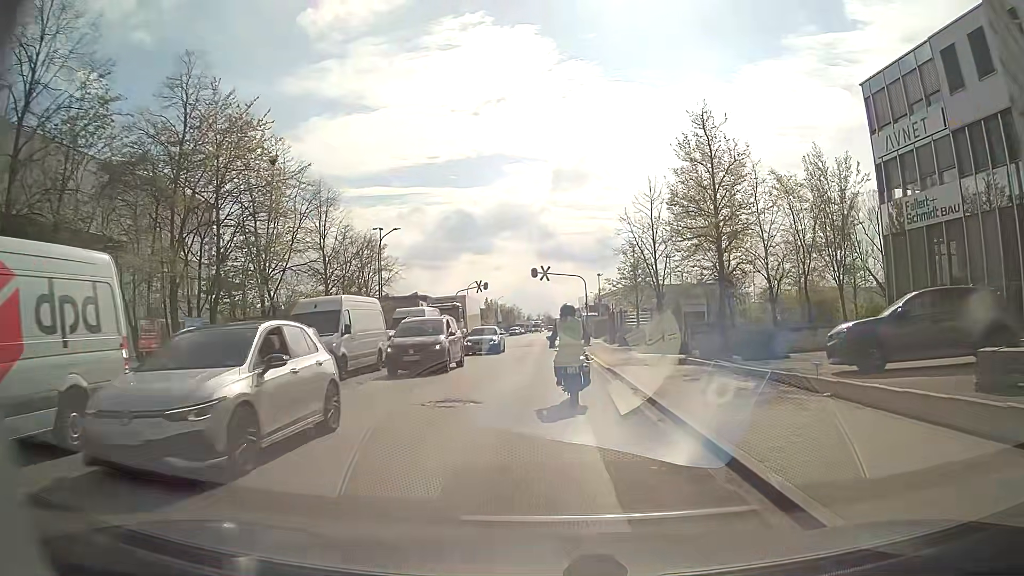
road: residential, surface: asphalt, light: Day
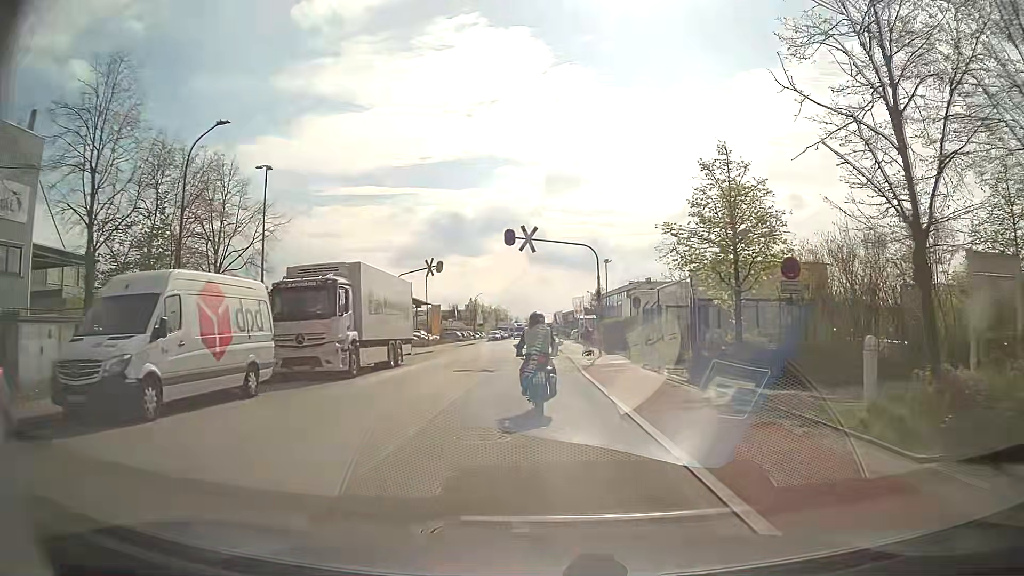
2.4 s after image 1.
(+0.1, +23.2) m; 0°
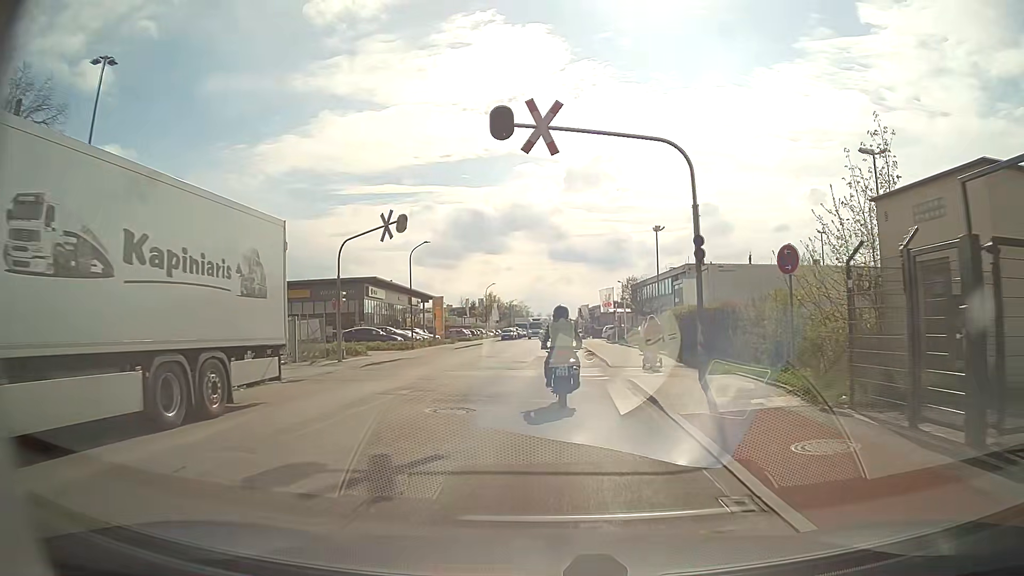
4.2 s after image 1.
(-0.1, +17.2) m; -1°
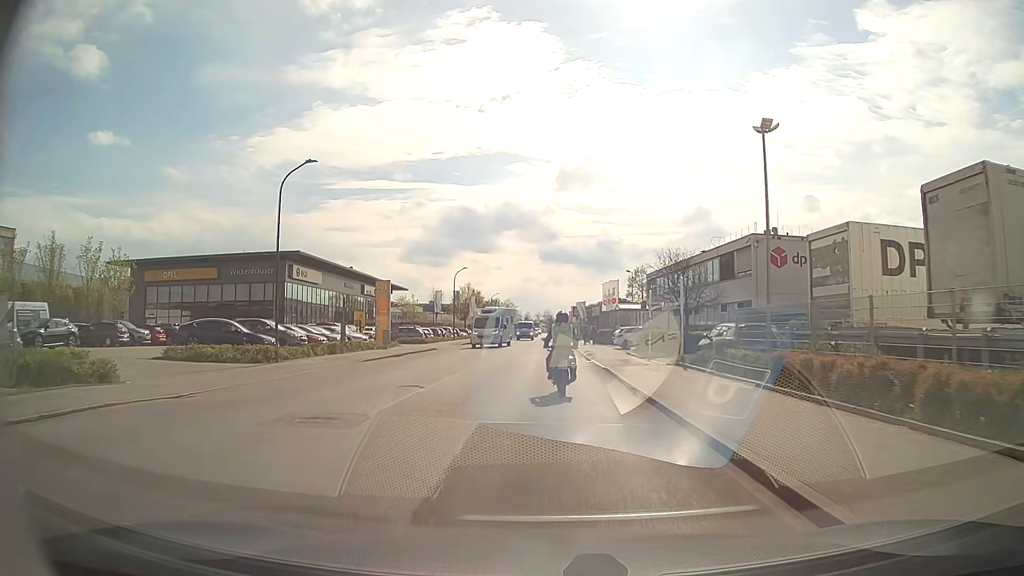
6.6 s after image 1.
(-0.1, +23.2) m; 0°
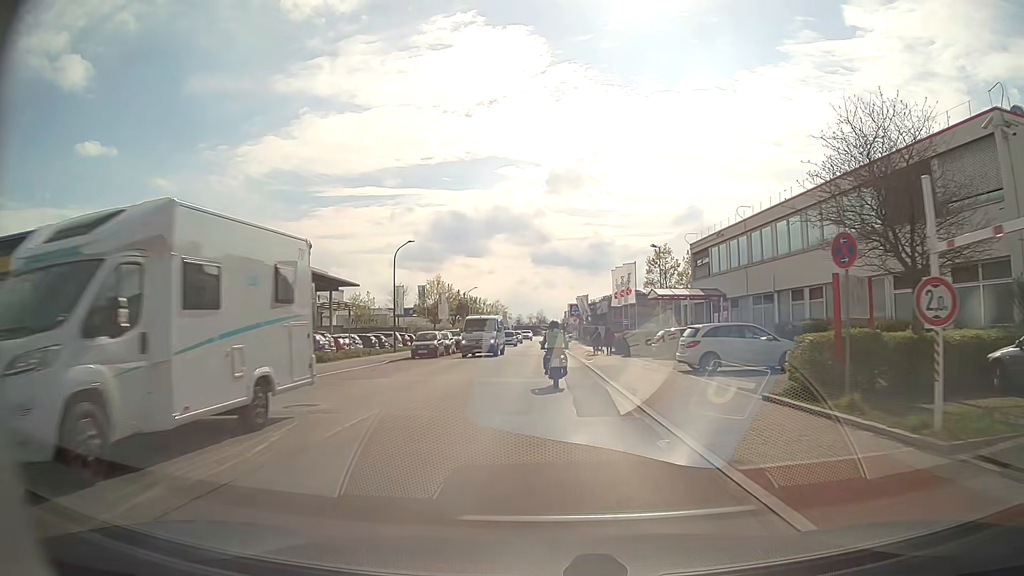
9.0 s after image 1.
(+0.2, +25.4) m; +1°
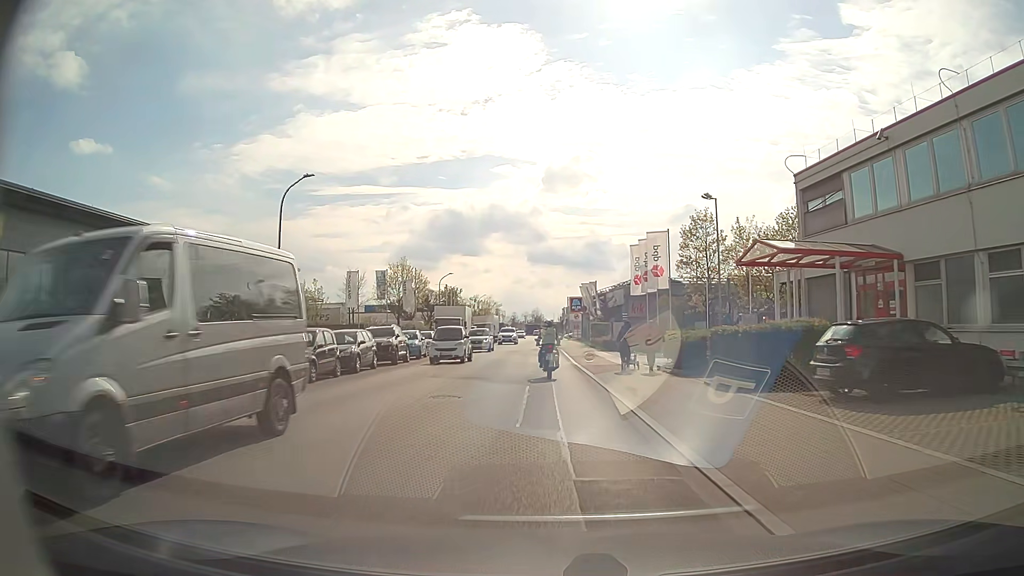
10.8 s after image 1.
(0.0, +20.5) m; 0°
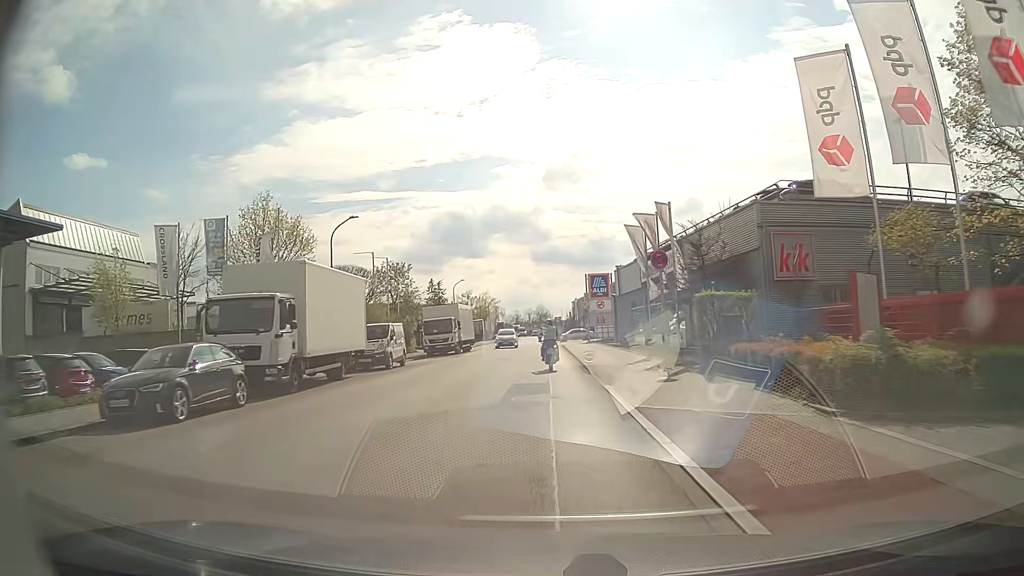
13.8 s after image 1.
(+0.1, +37.7) m; 0°
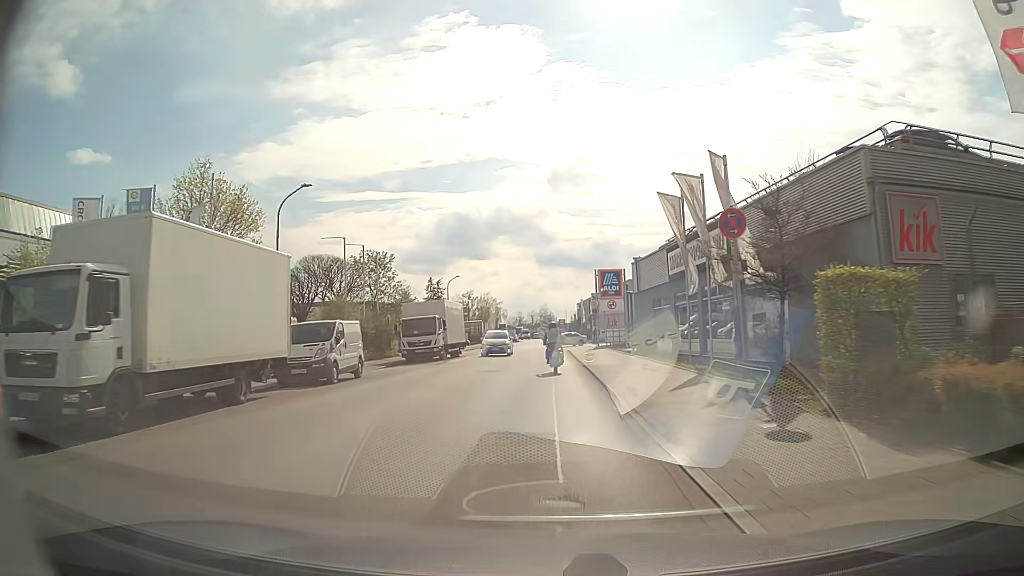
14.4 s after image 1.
(-0.1, +7.9) m; 0°
(0, +10) (0, +20) (0, +30) (0, +40) (-1, +50) (-1, +60) (-1, +70) (-1, +80) (-1, +90) (-1, +100) m
